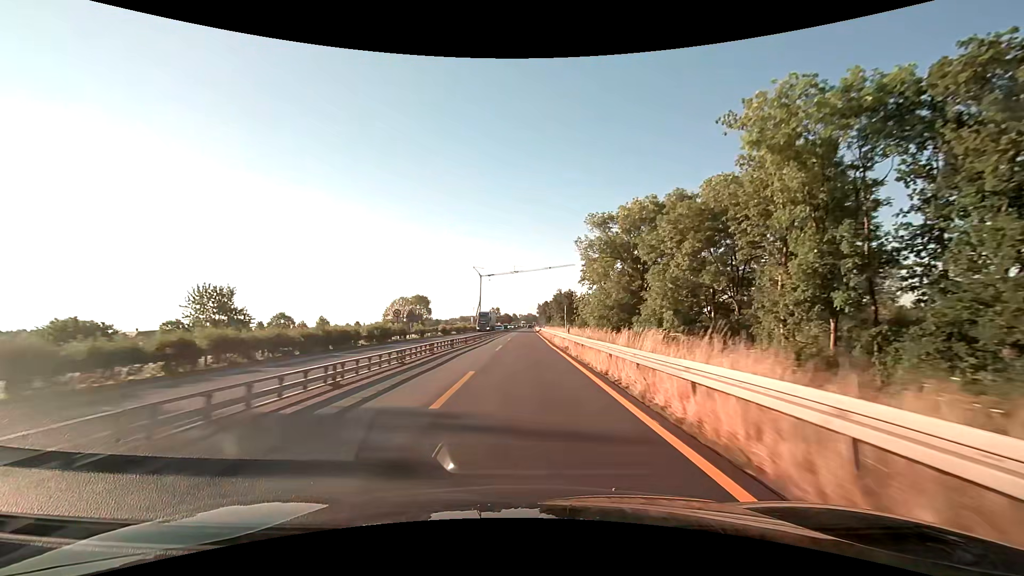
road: motorway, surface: asphalt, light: Day
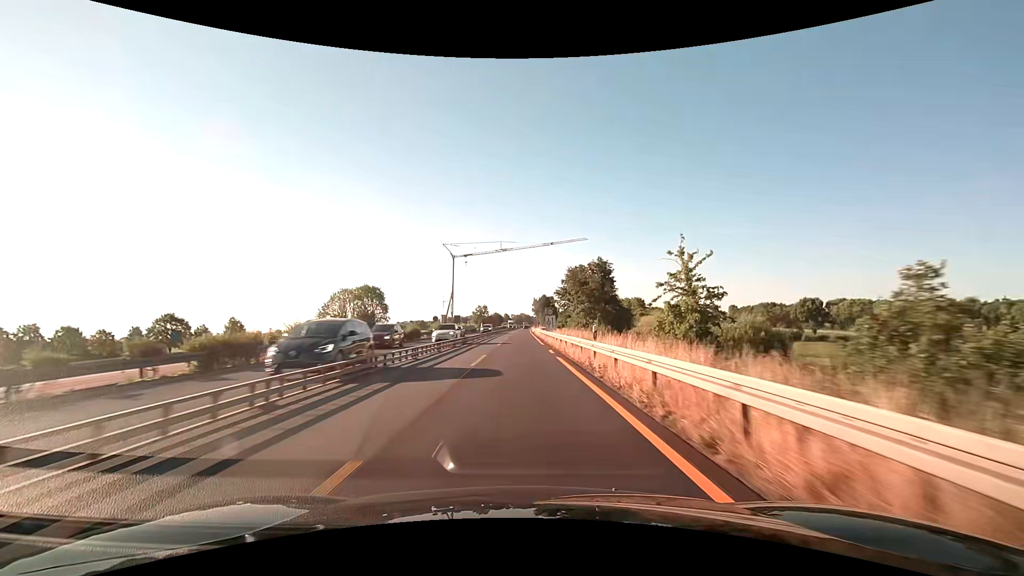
(+0.4, +62.8) m; +1°
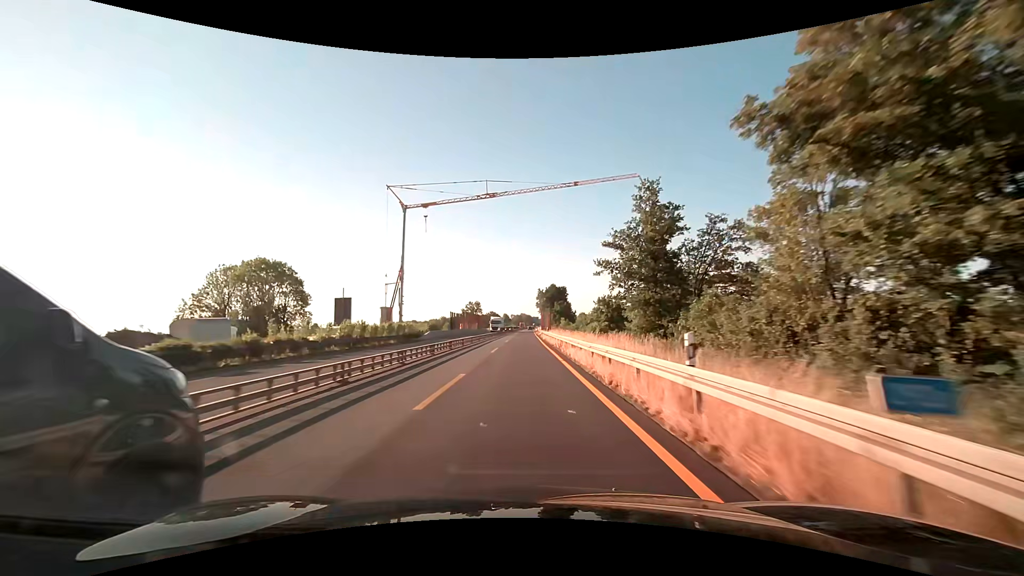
(-0.2, +62.7) m; 0°
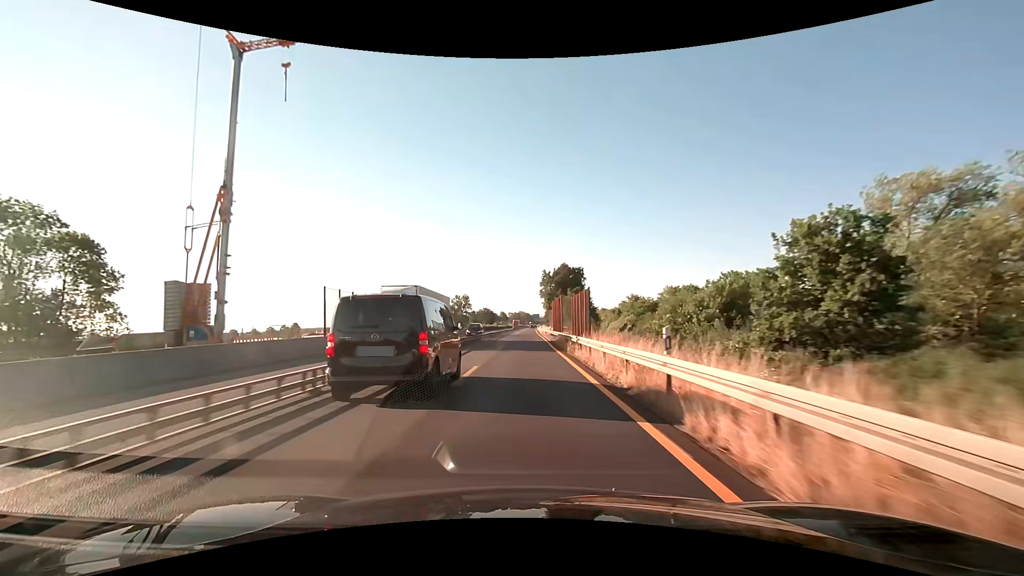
(+0.1, +50.2) m; 0°
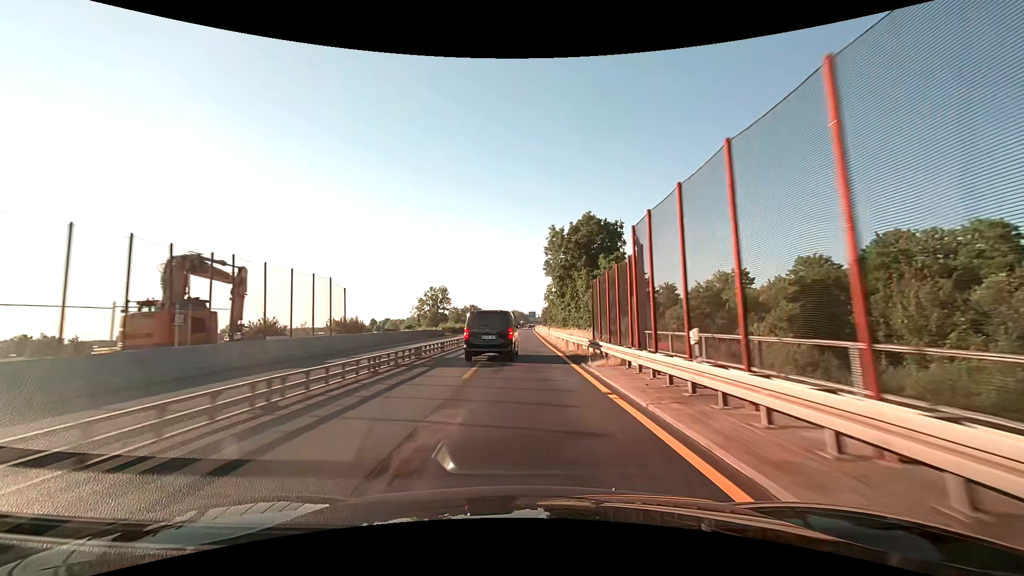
(+0.2, +50.2) m; +1°
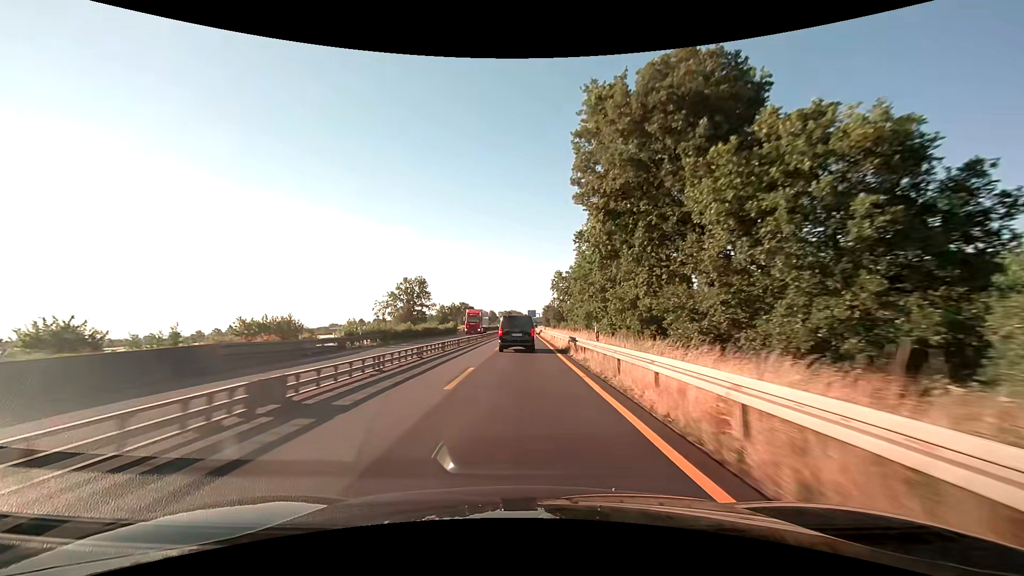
(0.0, +37.7) m; 0°
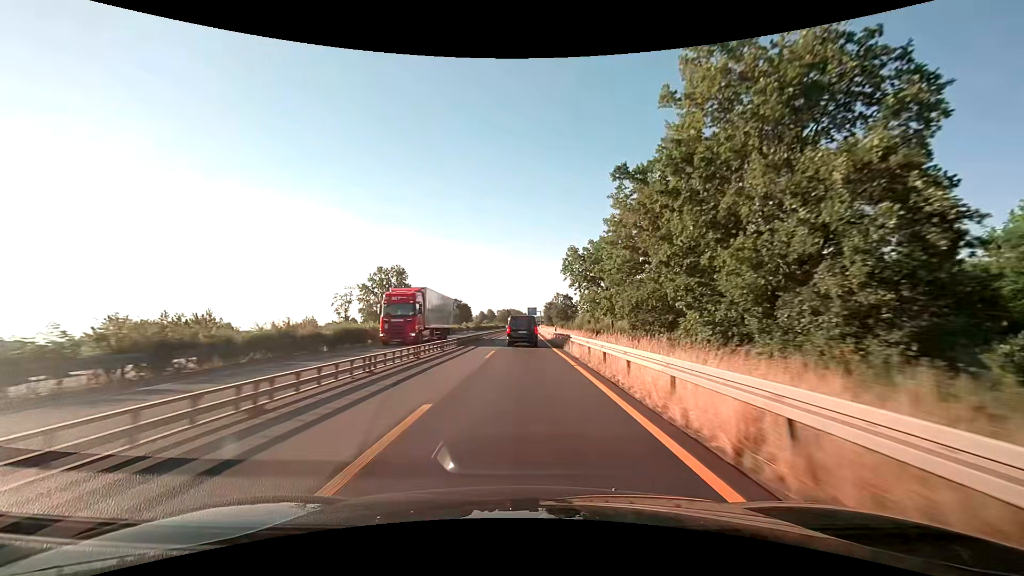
(0.0, +25.1) m; 0°
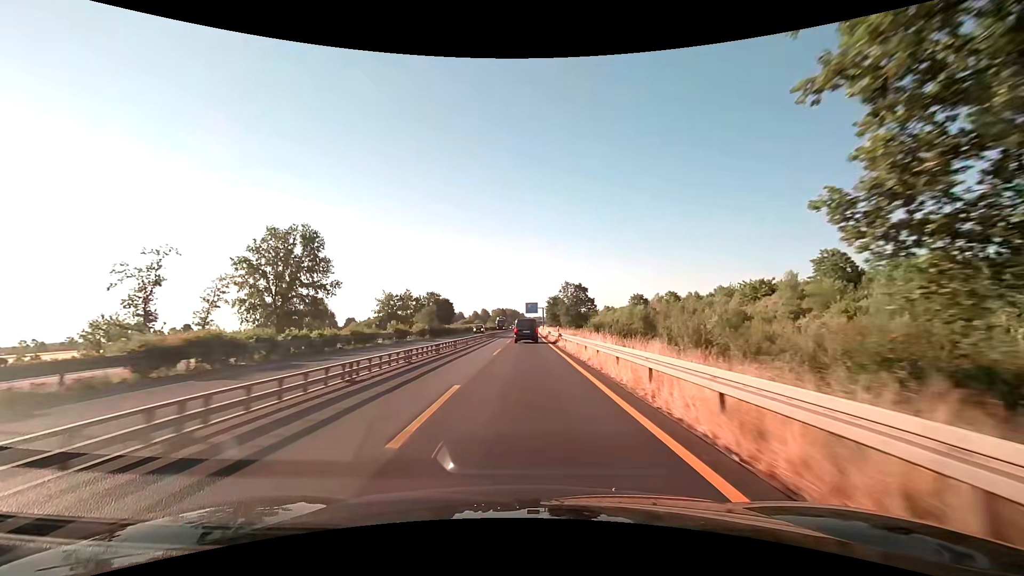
(+0.2, +50.2) m; +1°
(0, +10) (0, +20) (0, +30) (0, +40) (0, +50) (0, +60) (0, +70) (+1, +80) (+1, +90) (+1, +100) m
